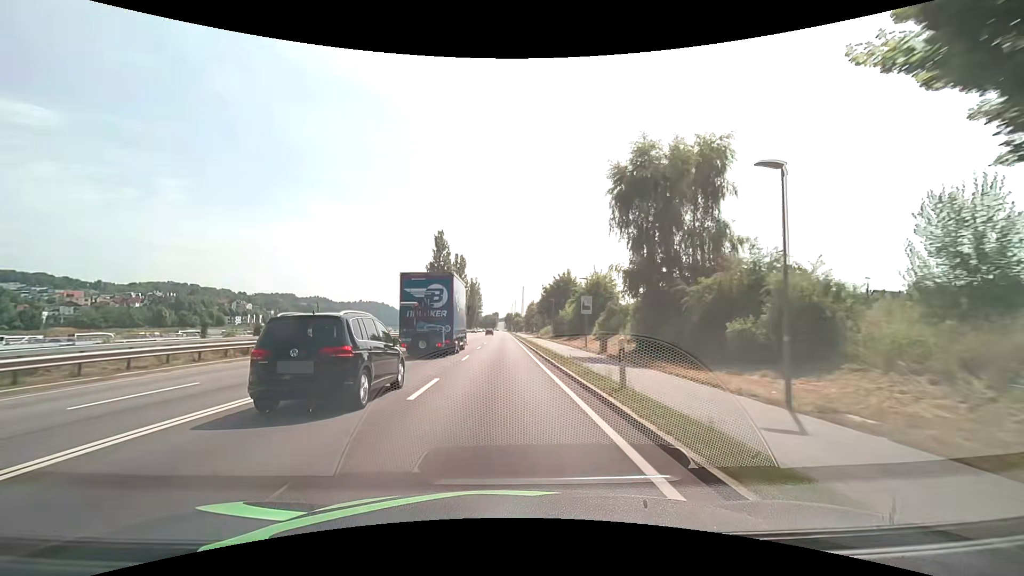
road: primary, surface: asphalt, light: Day
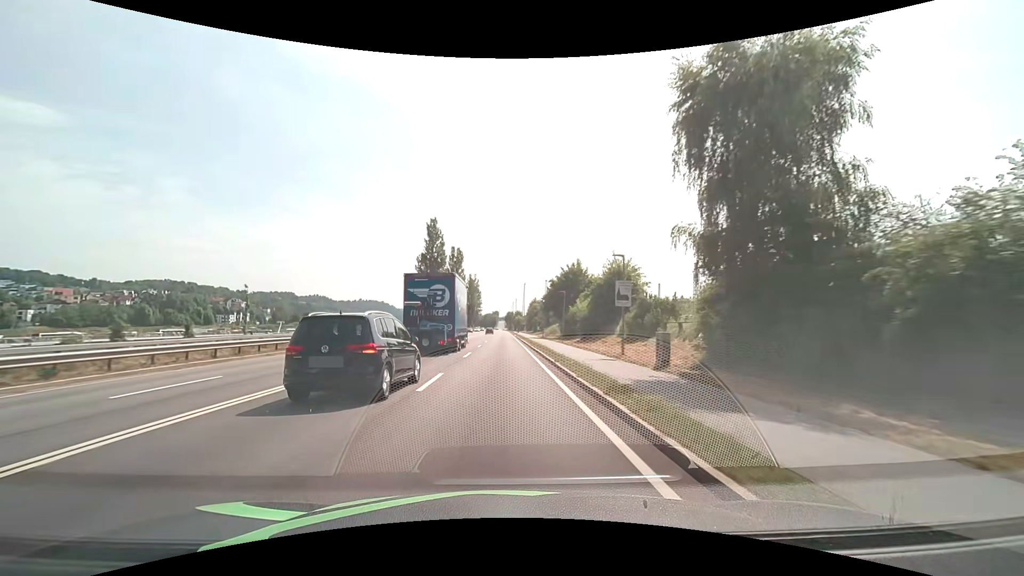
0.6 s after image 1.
(0.0, +10.9) m; 0°
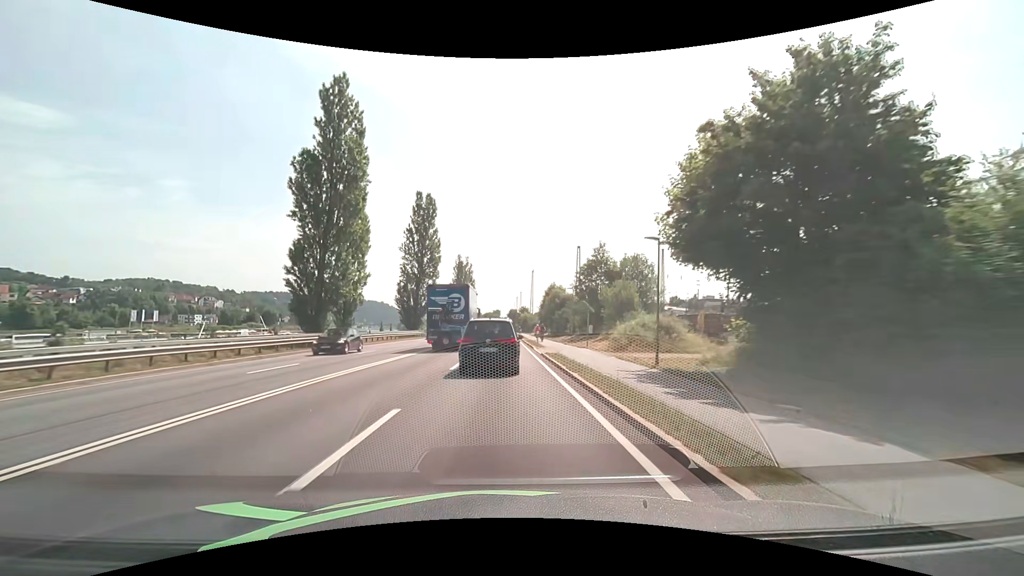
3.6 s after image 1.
(-0.1, +54.5) m; 0°
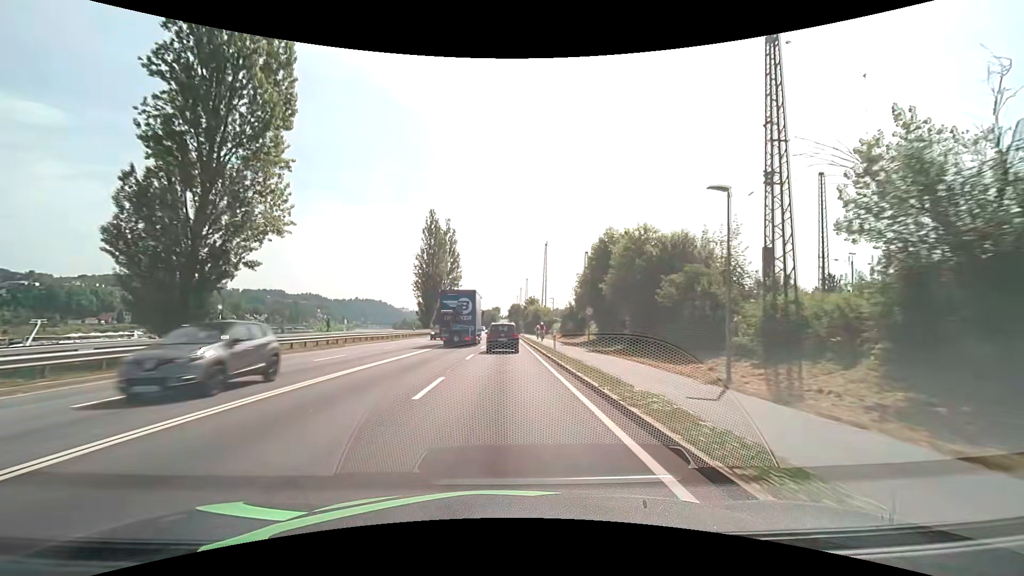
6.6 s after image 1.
(-0.1, +54.6) m; 0°
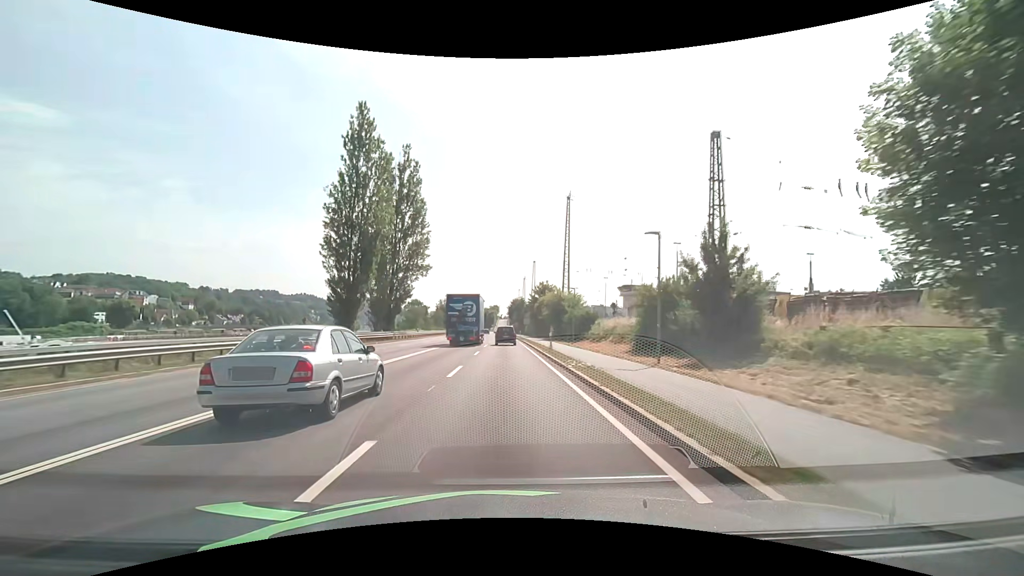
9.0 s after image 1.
(0.0, +43.7) m; 0°
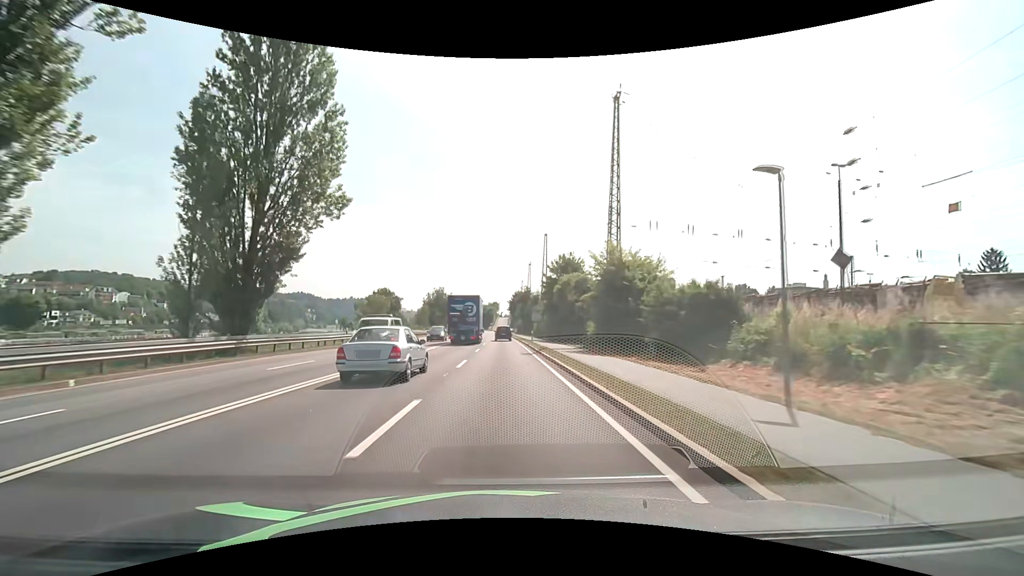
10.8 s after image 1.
(+0.2, +32.7) m; 0°
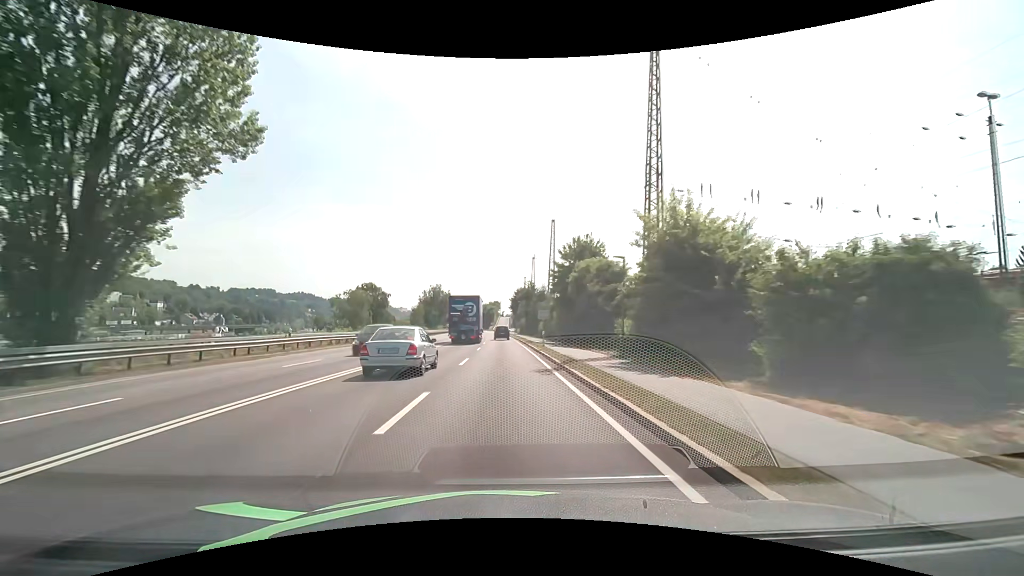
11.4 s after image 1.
(0.0, +10.9) m; 0°
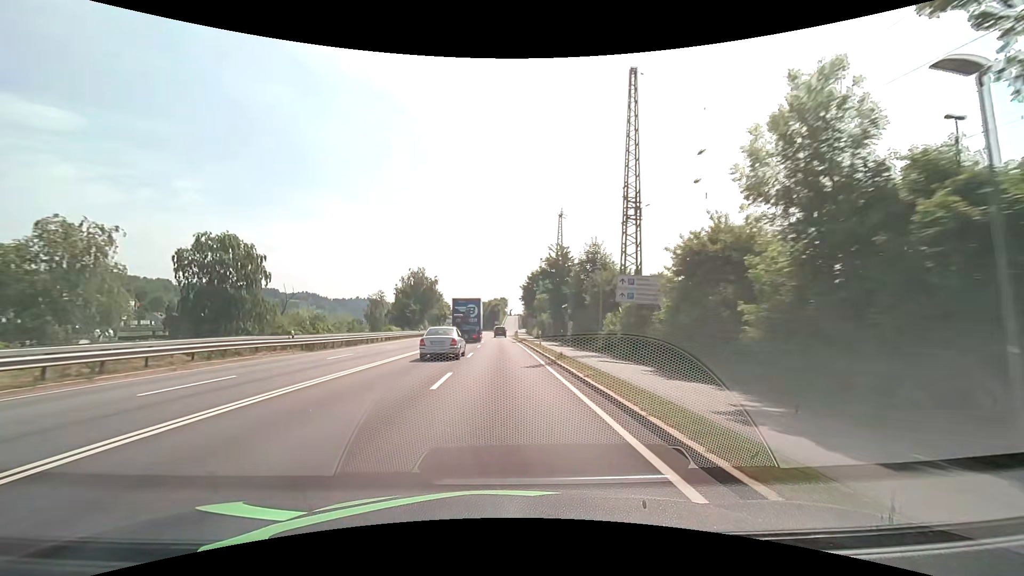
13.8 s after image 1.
(-0.4, +43.6) m; -1°
(0, +10) (0, +20) (0, +30) (0, +40) (0, +50) (0, +60) (-1, +70) (-1, +80) (-1, +90) (0, +100) m
